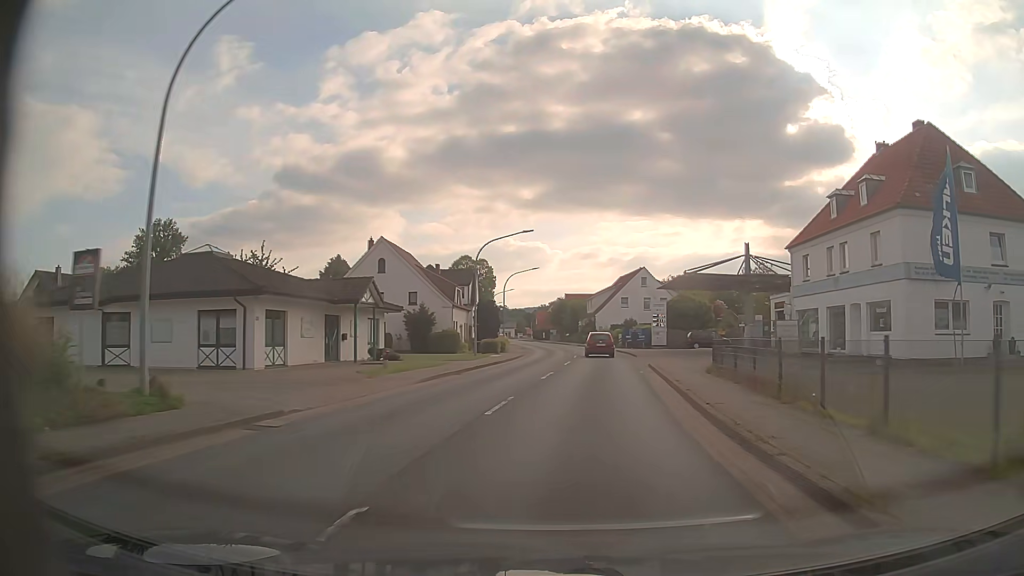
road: primary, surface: asphalt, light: Day
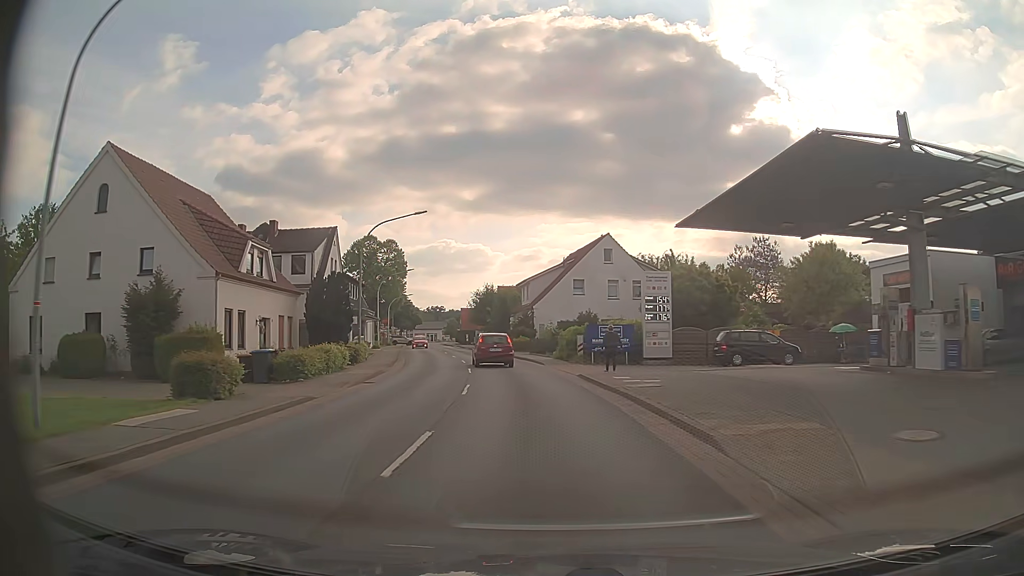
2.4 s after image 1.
(+2.7, +32.1) m; +6°
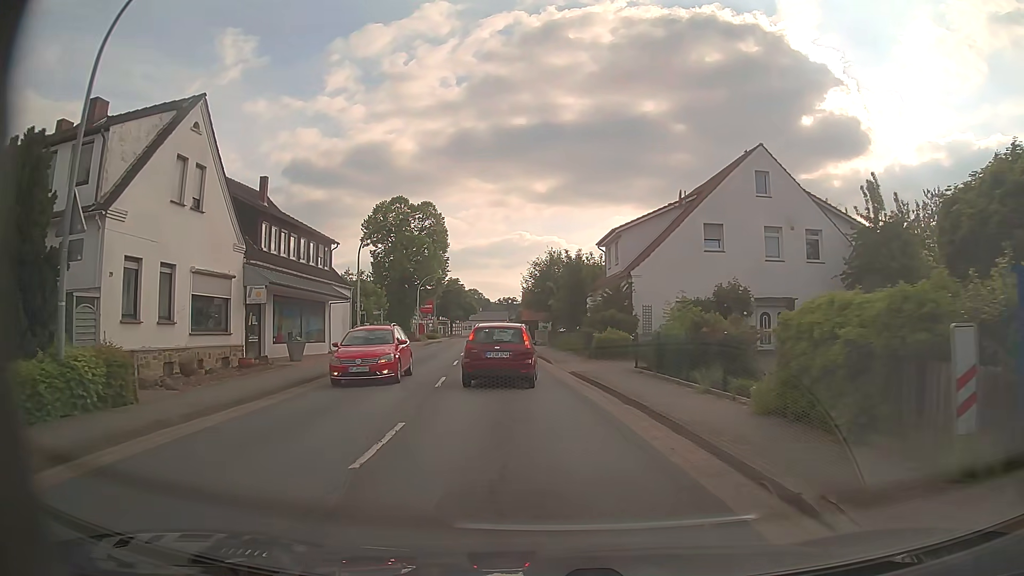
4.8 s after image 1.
(-1.3, +26.8) m; -7°
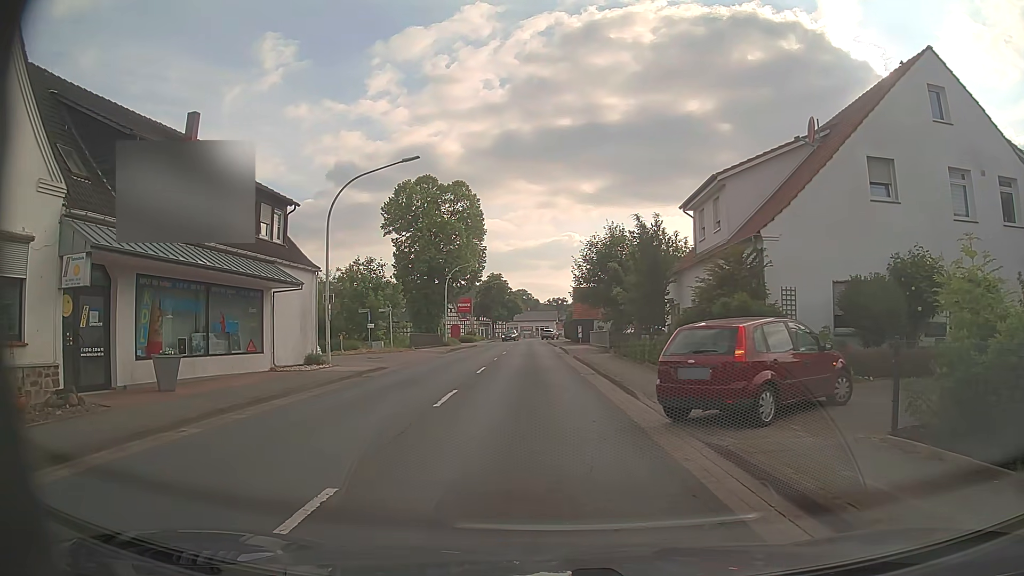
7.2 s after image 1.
(-0.4, +12.3) m; -3°
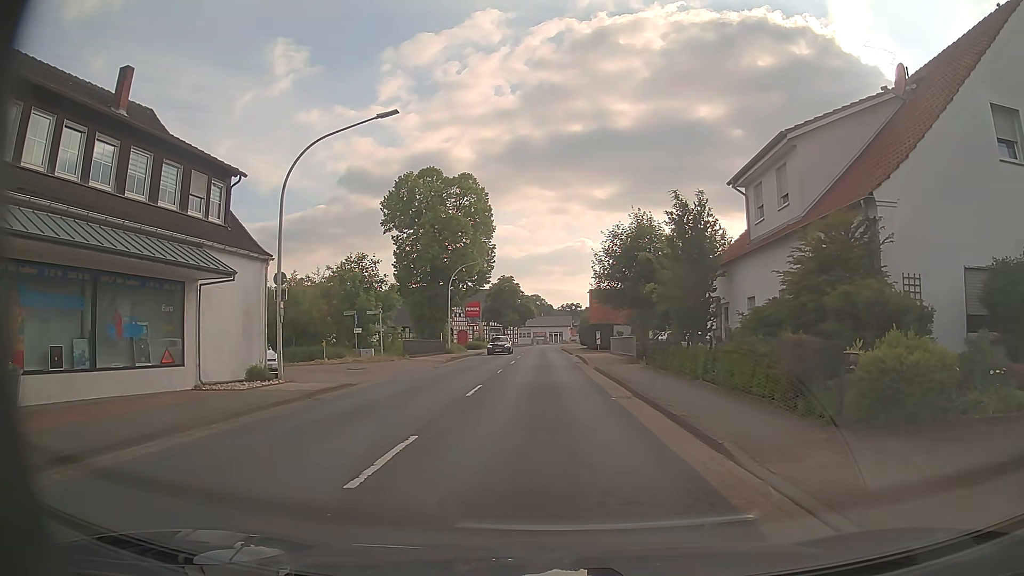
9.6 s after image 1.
(-0.1, +6.0) m; -2°
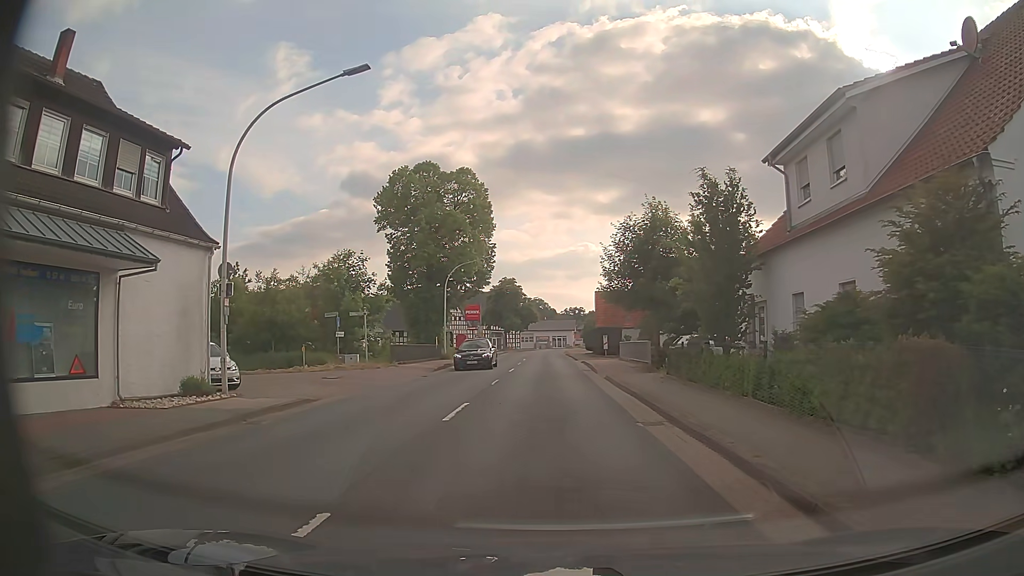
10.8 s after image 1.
(0.0, +3.9) m; +1°
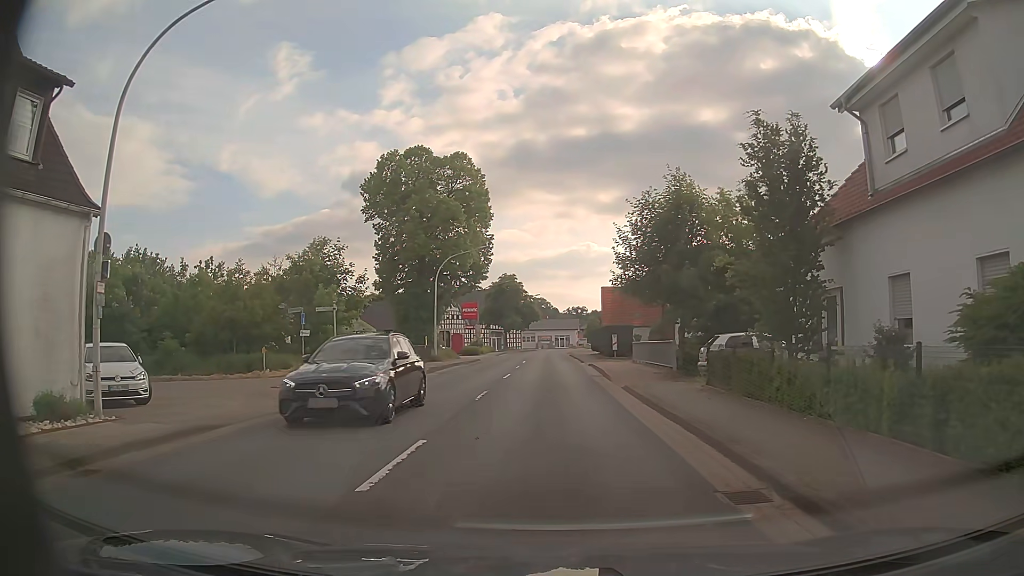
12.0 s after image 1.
(-0.1, +5.4) m; -1°
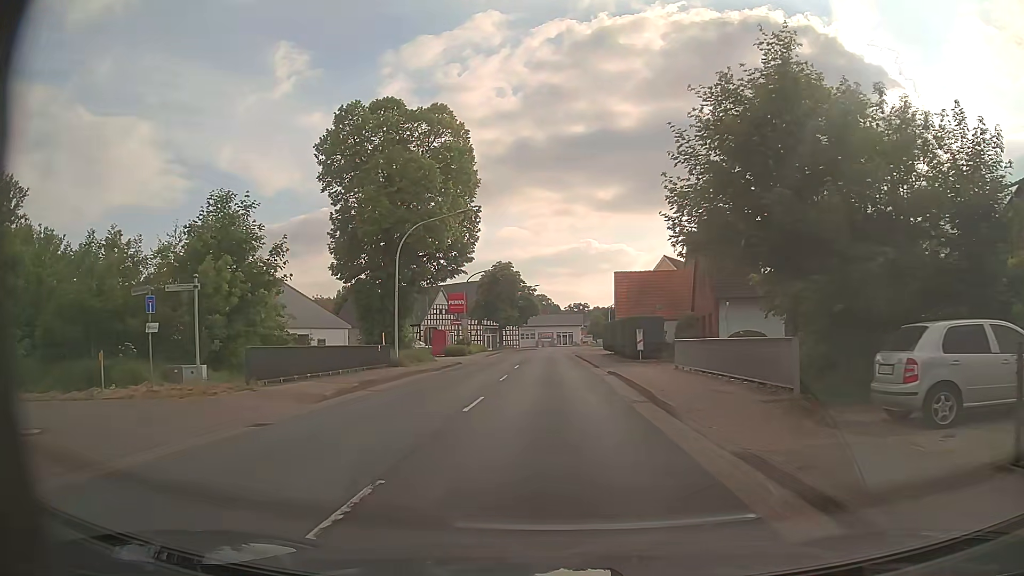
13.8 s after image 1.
(0.0, +12.2) m; 0°
(0, +10) (0, +20) (0, +30) (0, +40) (0, +50) (0, +60) (+1, +70) (+3, +80) (+7, +89) (+11, +98) m
